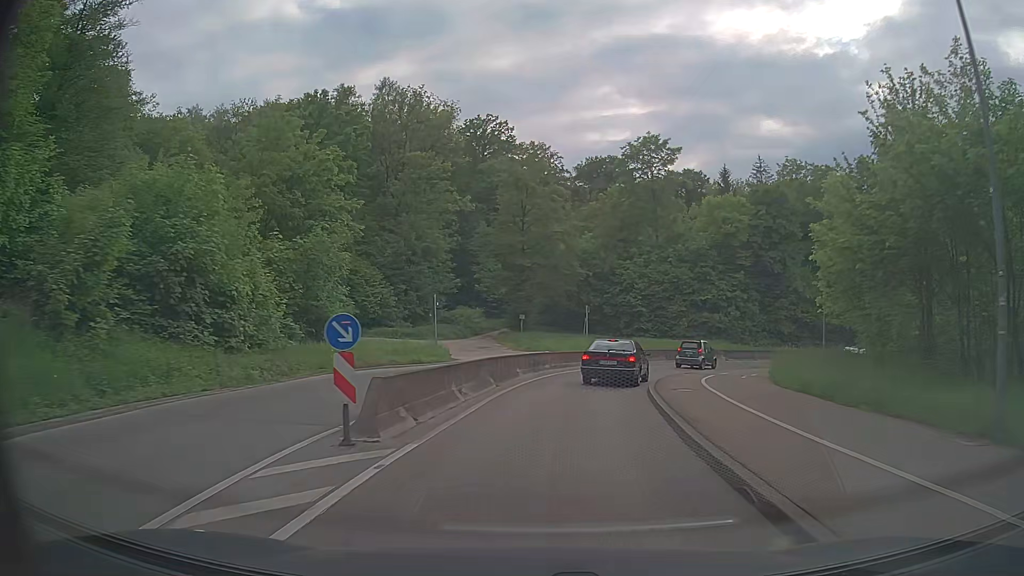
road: secondary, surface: asphalt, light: Day
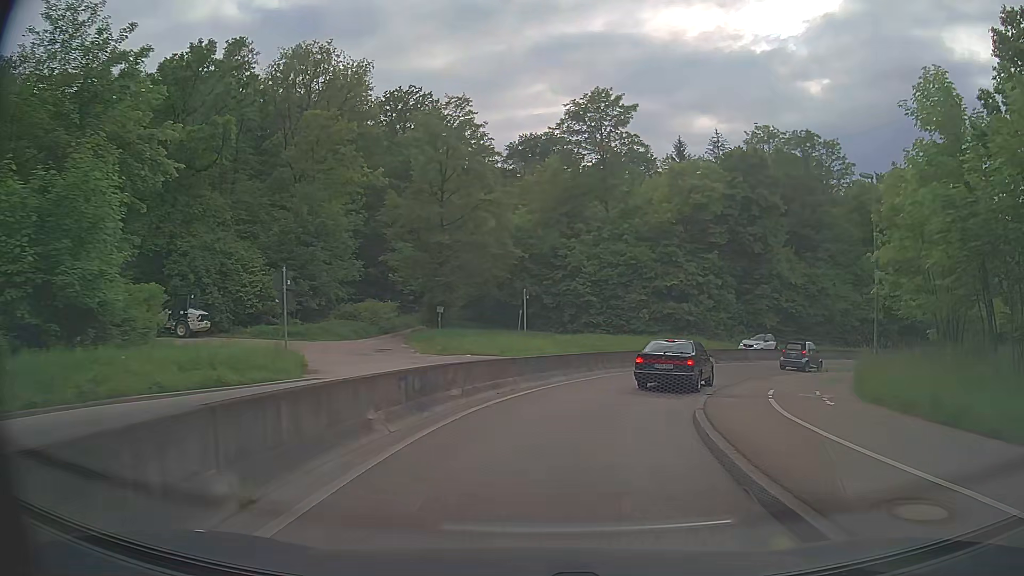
(+0.5, +12.9) m; +5°
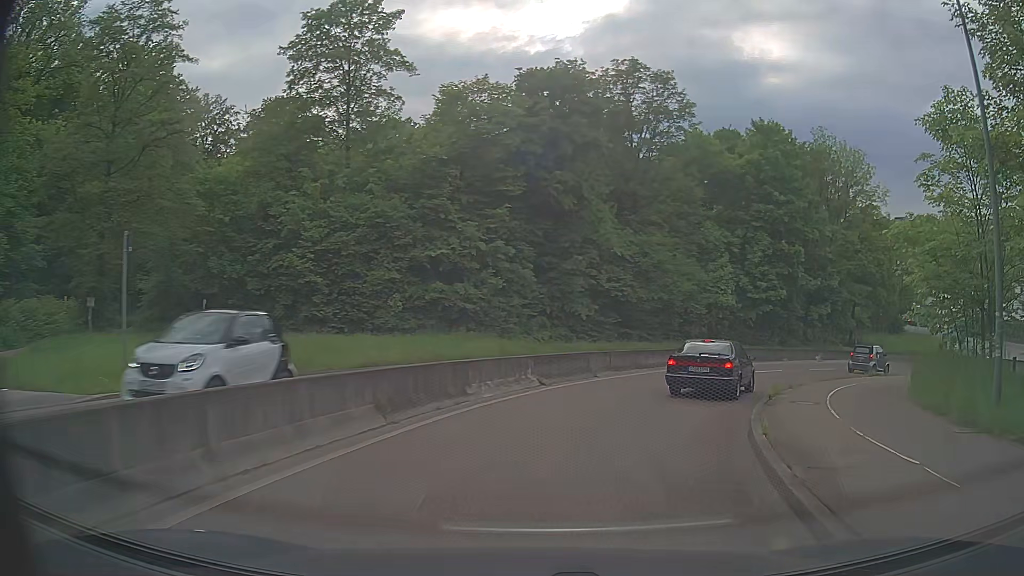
(+2.7, +17.9) m; +20°
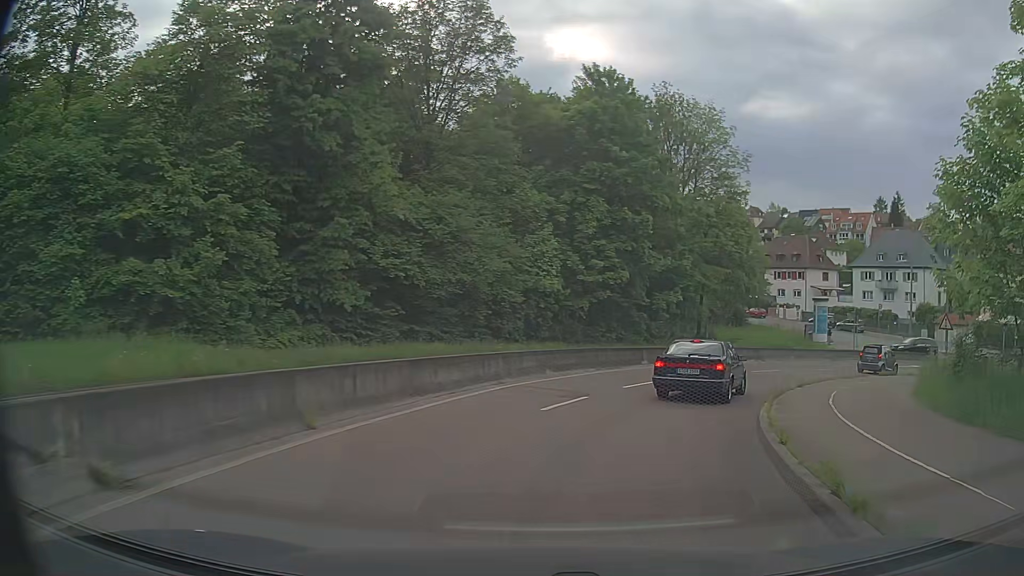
(+1.7, +11.9) m; +17°
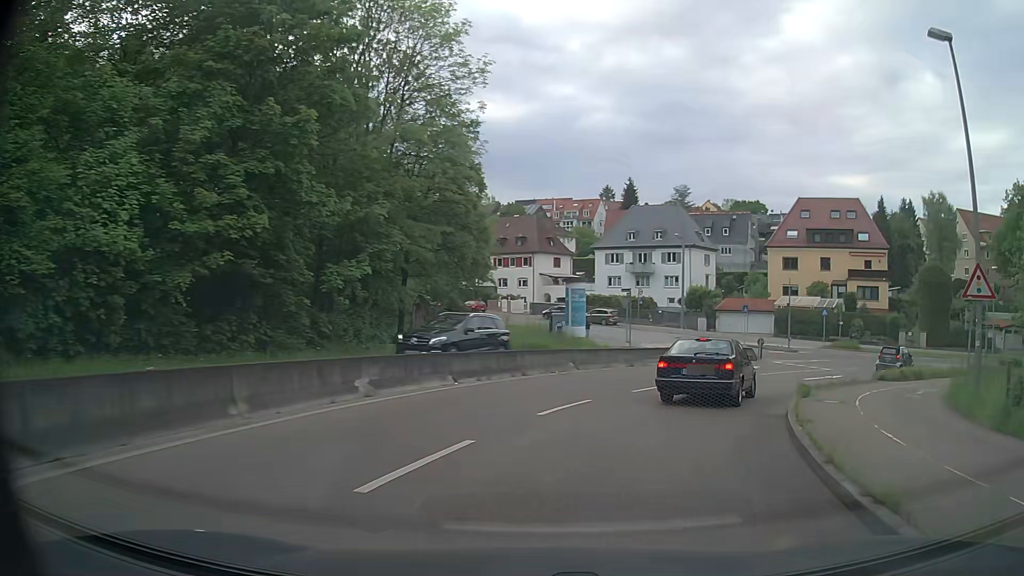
(+3.8, +17.5) m; +25°
(+1, +10) (+5, +19) (+11, +27) (+19, +34) (+27, +38) (+37, +41) (+47, +41) (+57, +40) (+67, +39) (+77, +38) m
